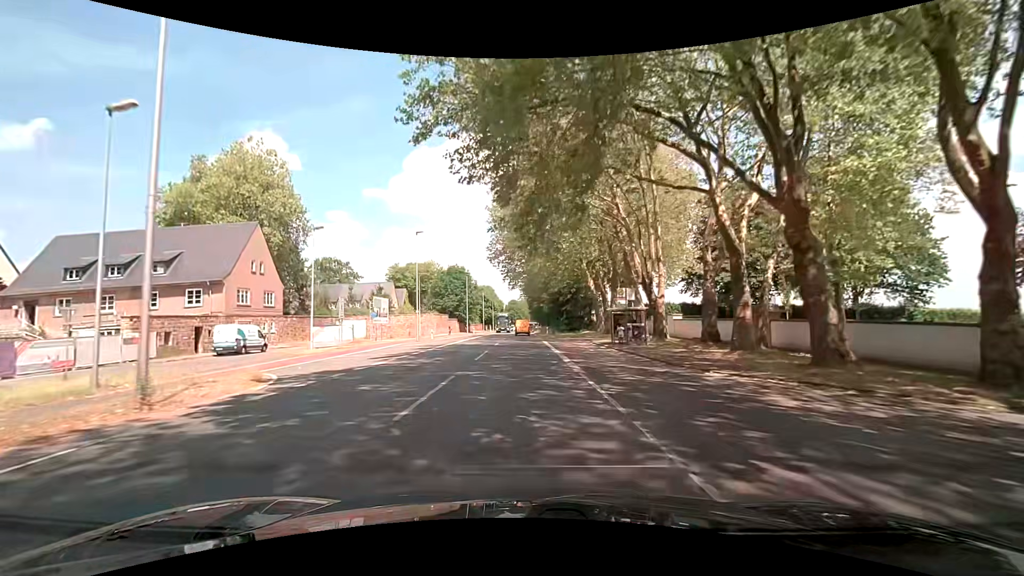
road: secondary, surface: asphalt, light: Day
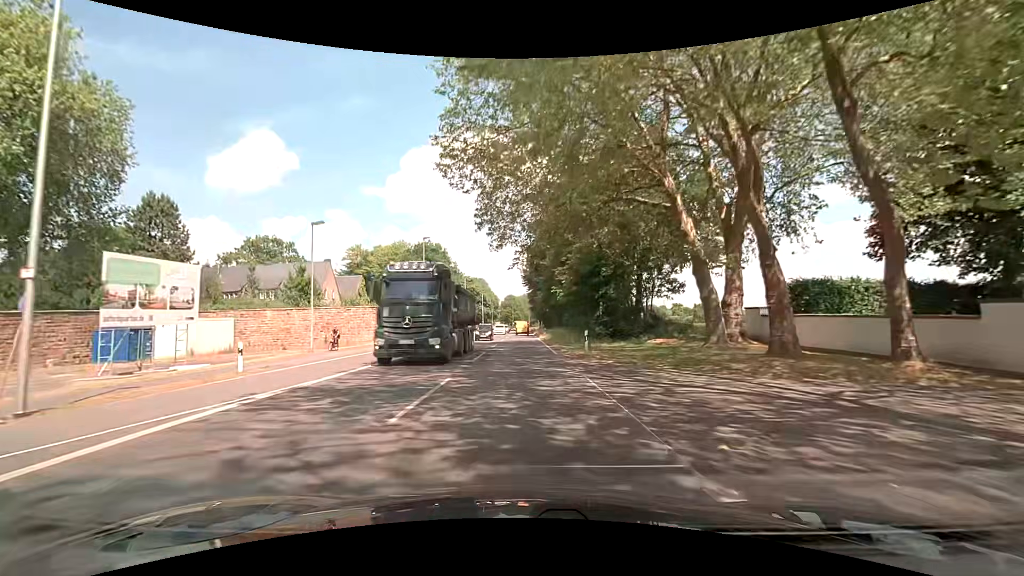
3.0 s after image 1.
(+0.4, +36.3) m; 0°
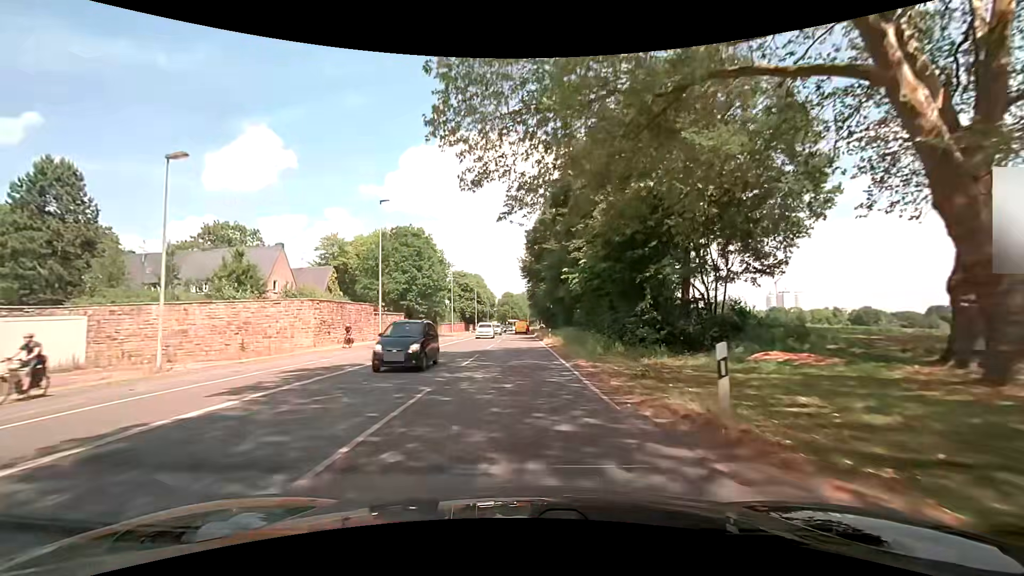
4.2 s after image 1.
(+0.2, +14.6) m; +2°
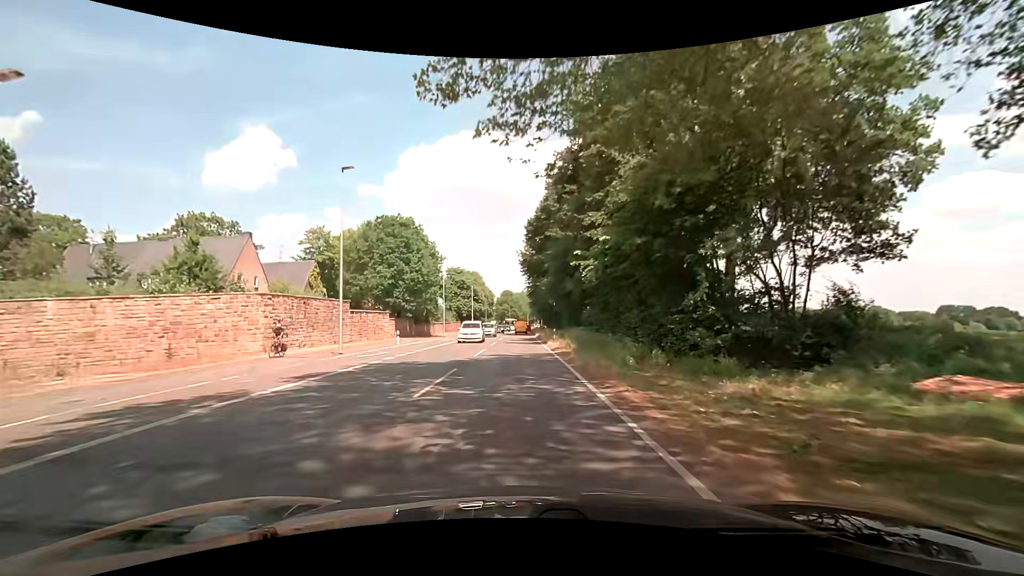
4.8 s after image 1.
(-0.1, +7.3) m; -1°
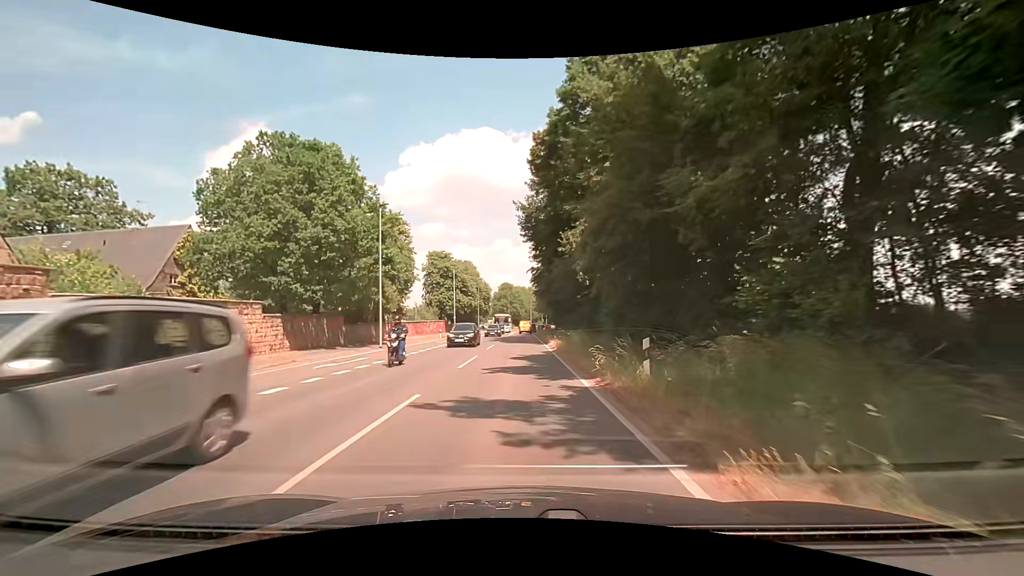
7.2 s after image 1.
(+0.1, +29.5) m; 0°
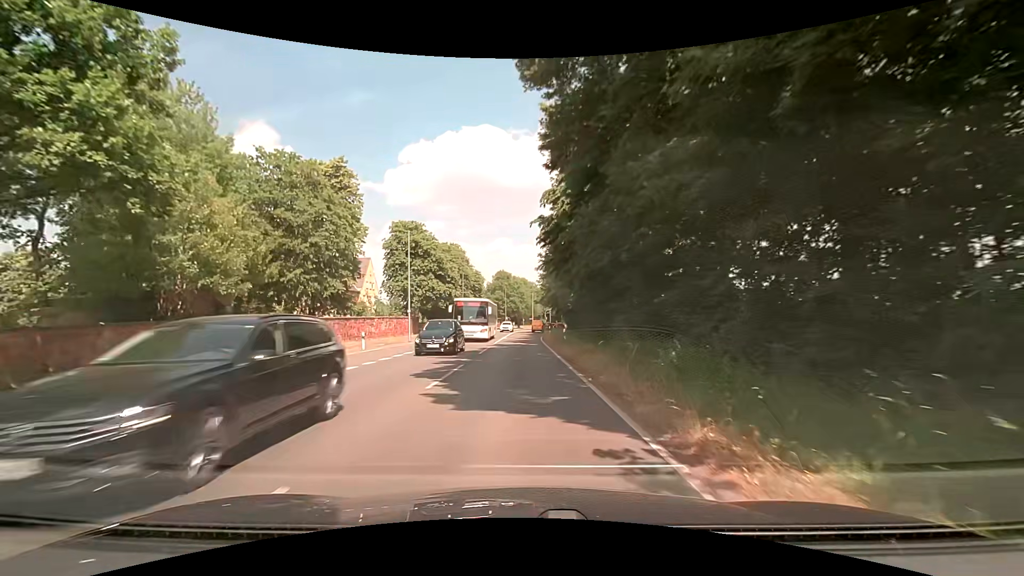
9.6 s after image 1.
(-0.2, +29.4) m; 0°
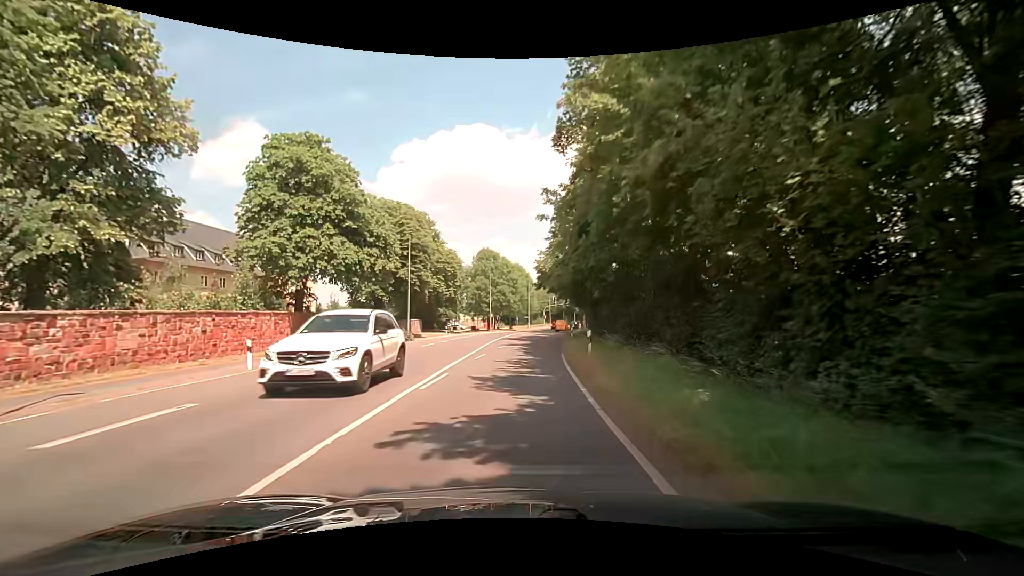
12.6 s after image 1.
(+0.3, +35.3) m; +1°
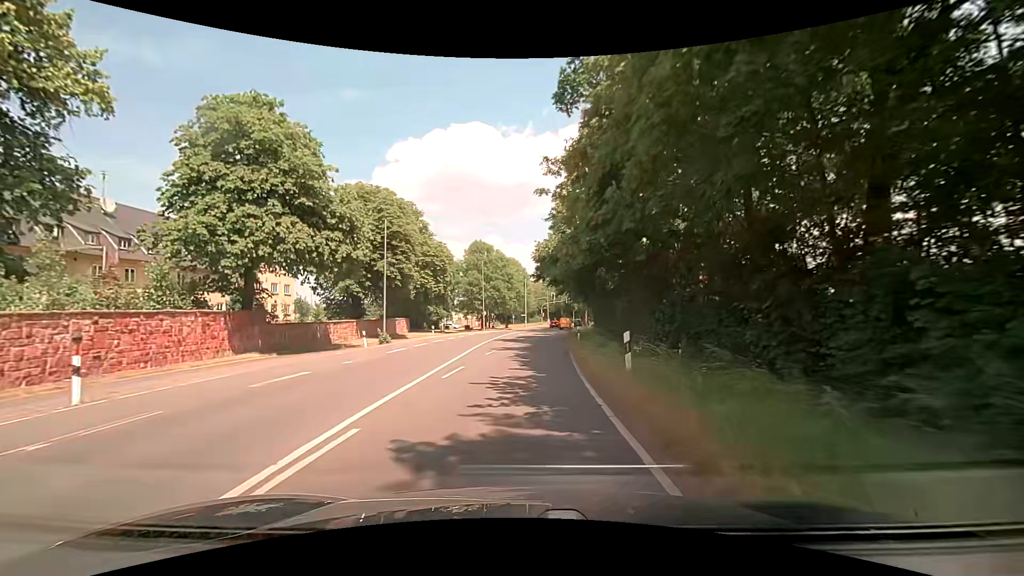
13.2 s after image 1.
(+0.1, +7.0) m; 0°
